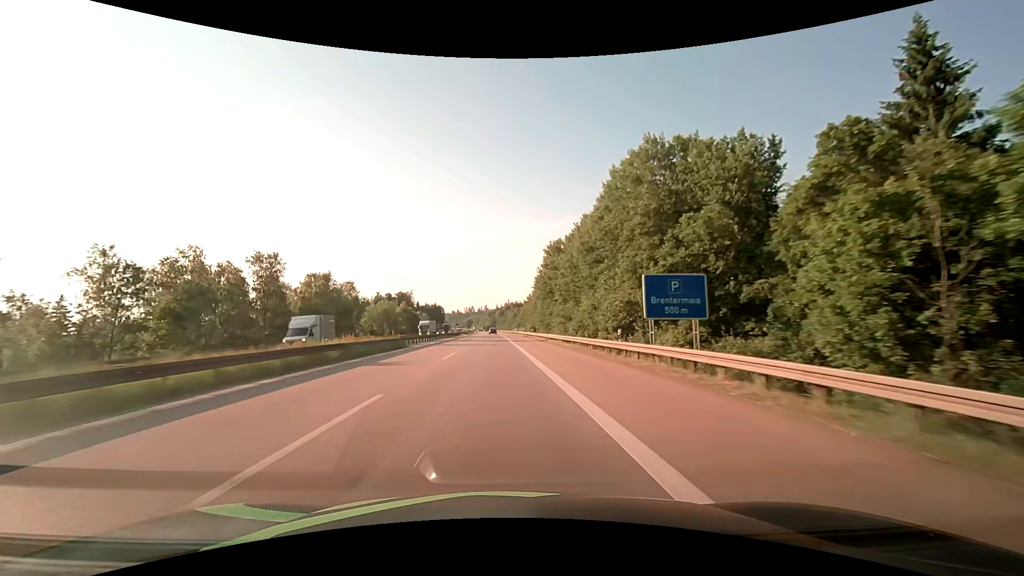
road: motorway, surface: asphalt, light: Day
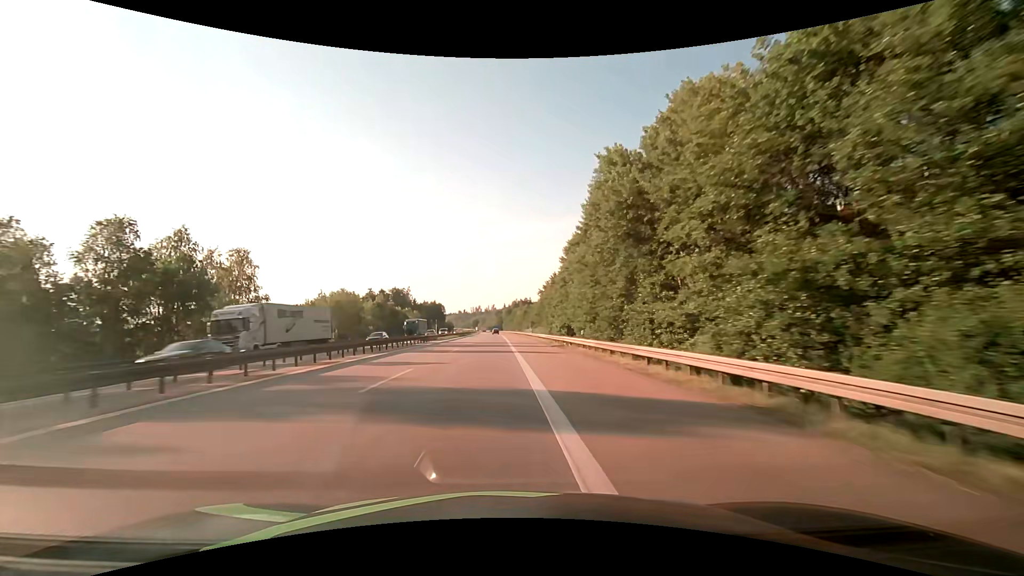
(-0.3, +47.4) m; -1°
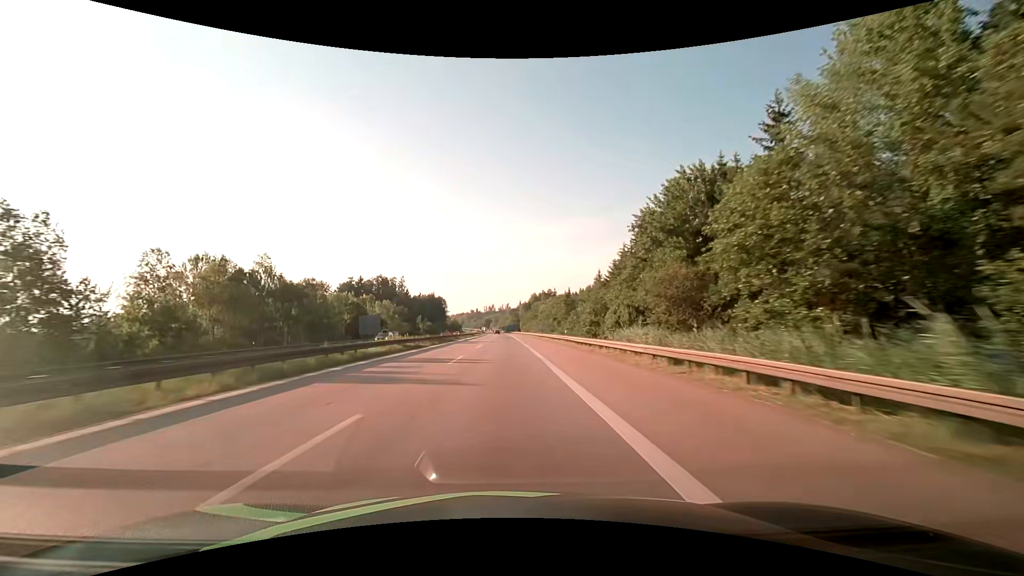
(-2.1, +81.6) m; -2°
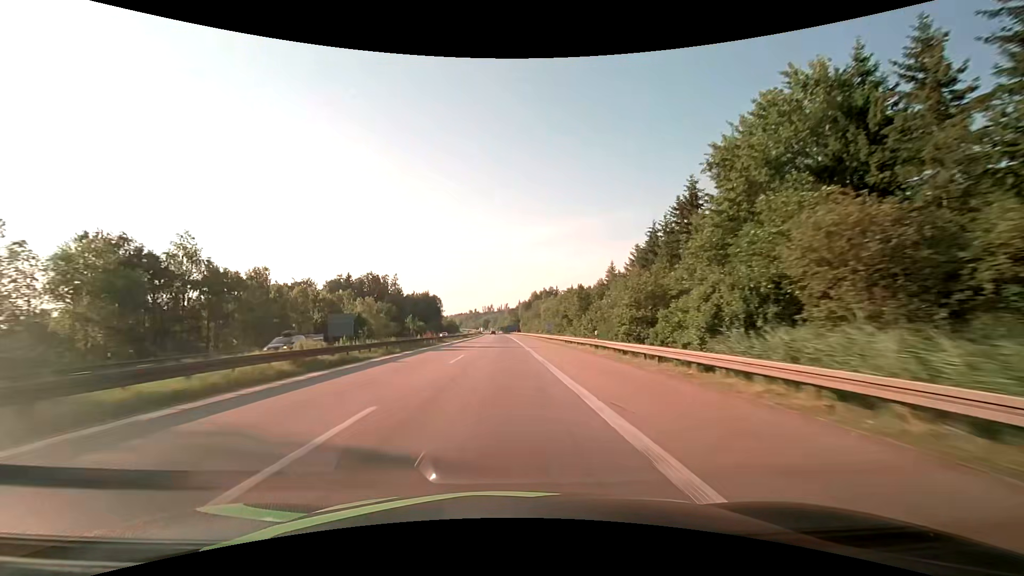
(+0.1, +17.1) m; 0°
(0, +10) (0, +20) (0, +30) (0, +40) (0, +50) (0, +60) (0, +70) (-1, +80) (-1, +90) (-1, +100) m
